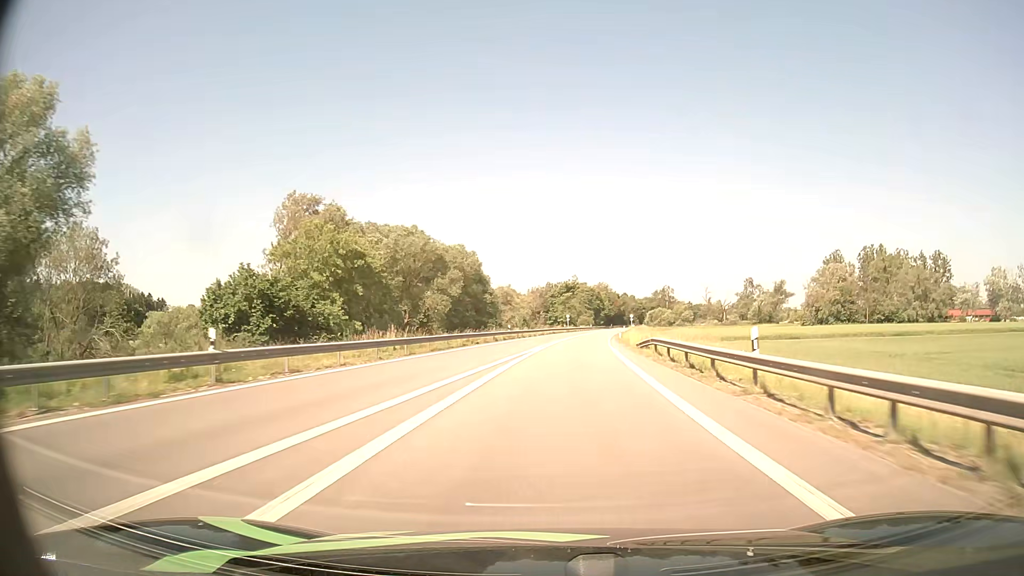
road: primary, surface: asphalt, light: Day
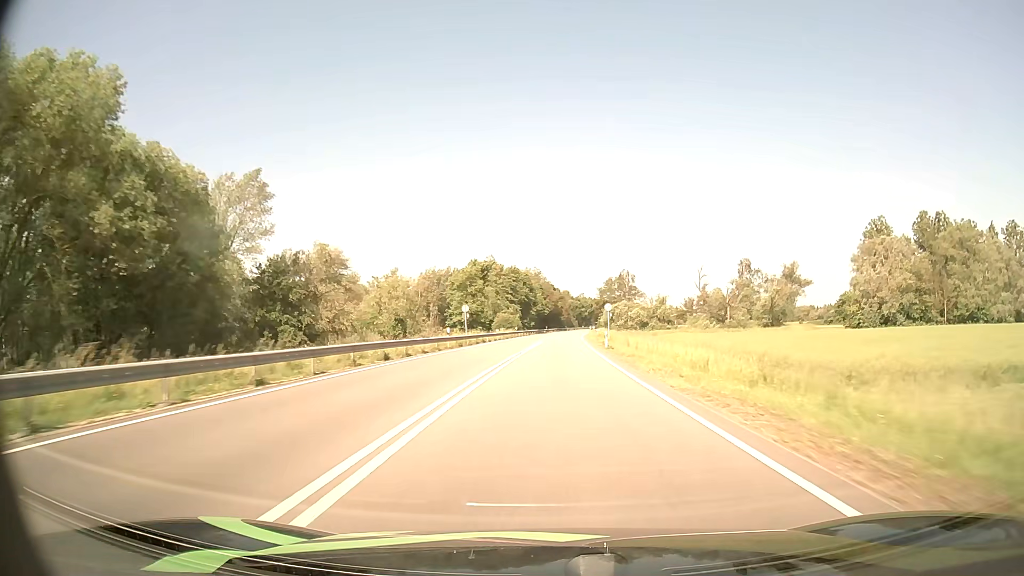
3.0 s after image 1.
(+4.4, +71.0) m; +7°
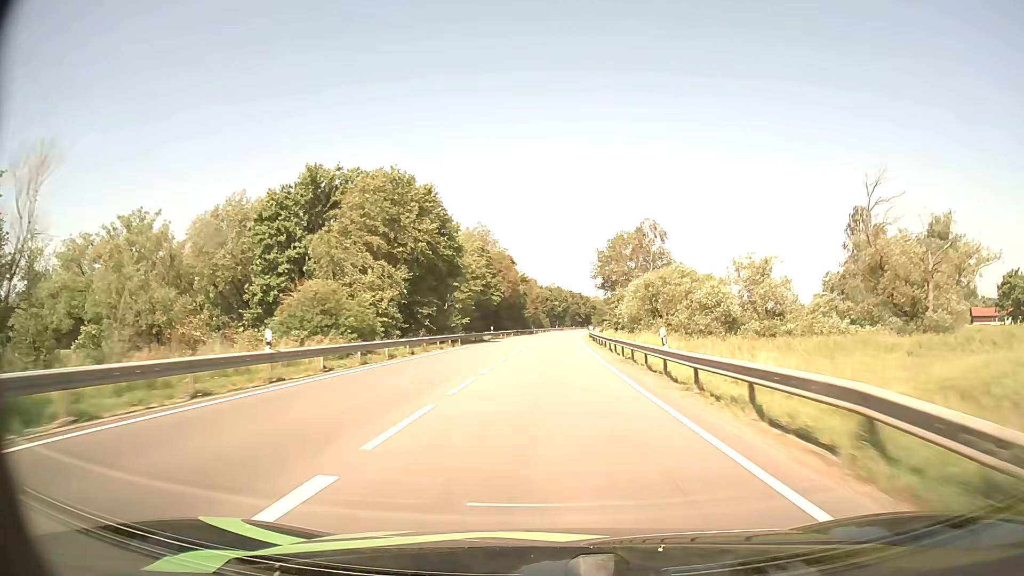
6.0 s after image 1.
(+1.8, +75.2) m; +3°
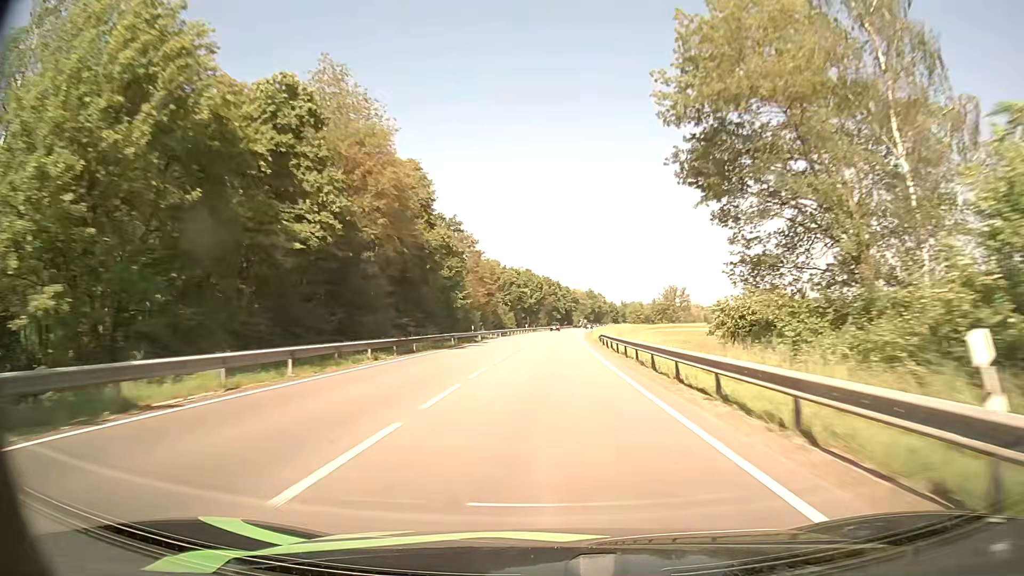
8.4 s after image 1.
(+1.2, +62.5) m; +2°
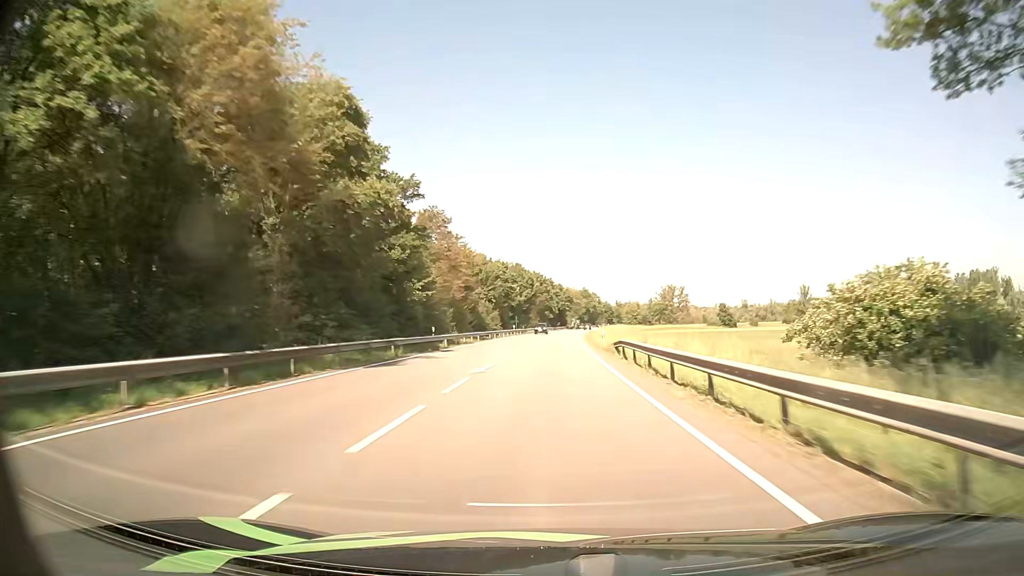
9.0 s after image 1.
(+0.1, +15.8) m; +1°
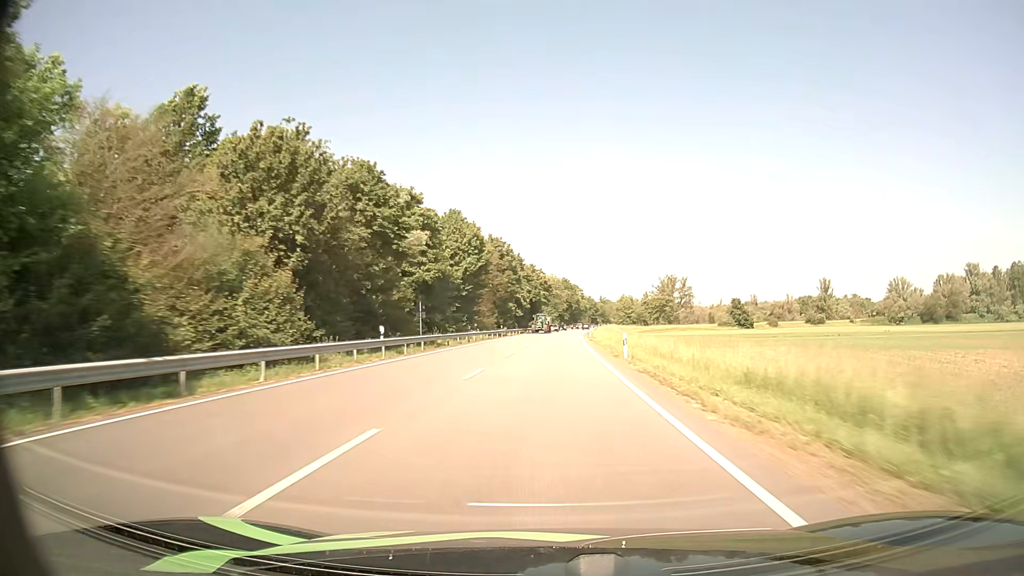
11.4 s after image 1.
(+1.2, +63.6) m; +2°
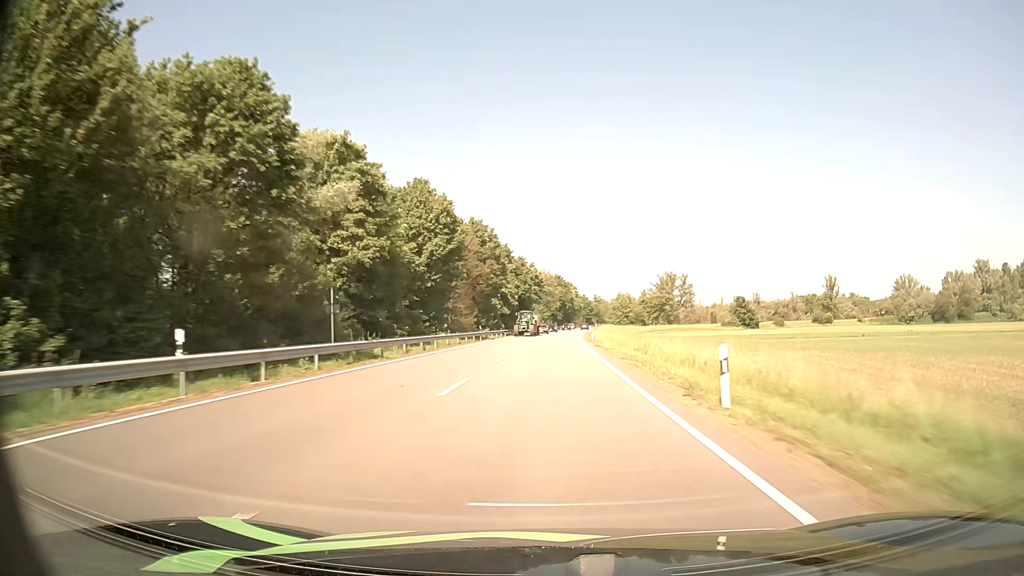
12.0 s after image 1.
(+0.1, +16.0) m; +1°
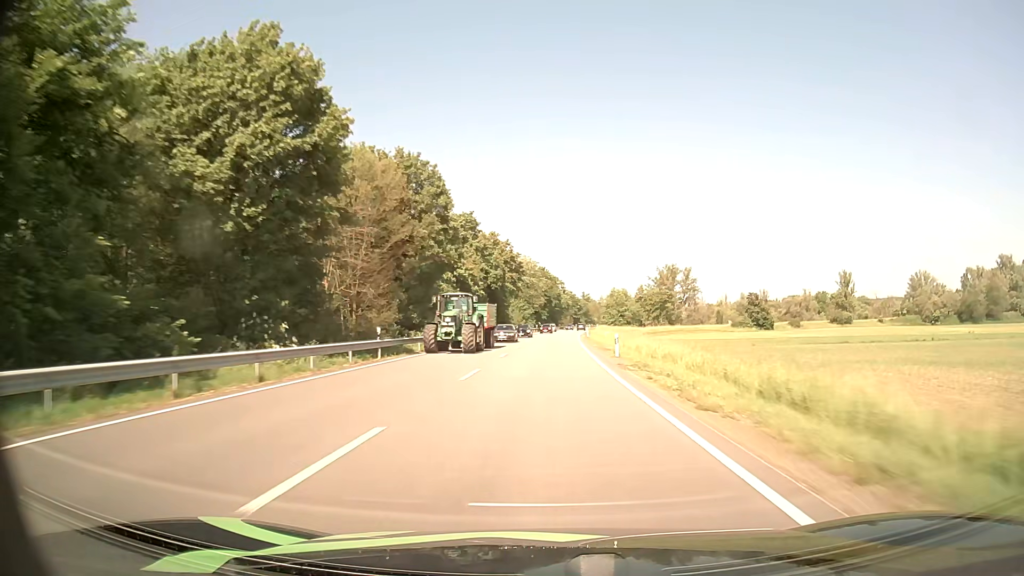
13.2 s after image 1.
(+0.4, +32.1) m; +1°
(0, +10) (0, +20) (0, +30) (0, +40) (+1, +50) (+1, +60) (+1, +70) (+2, +80) (+2, +90) (+3, +100) m
